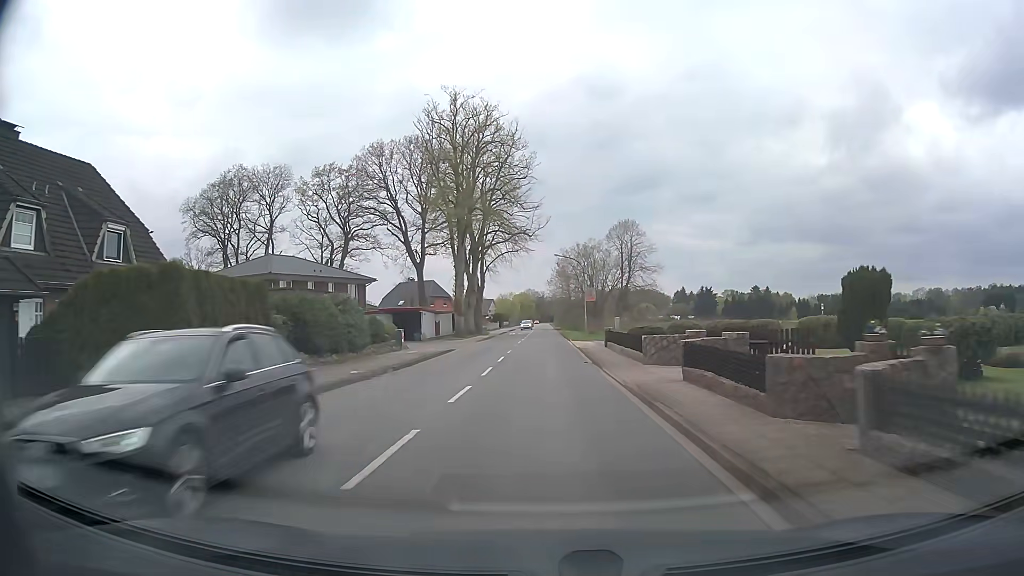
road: tertiary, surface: asphalt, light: Day
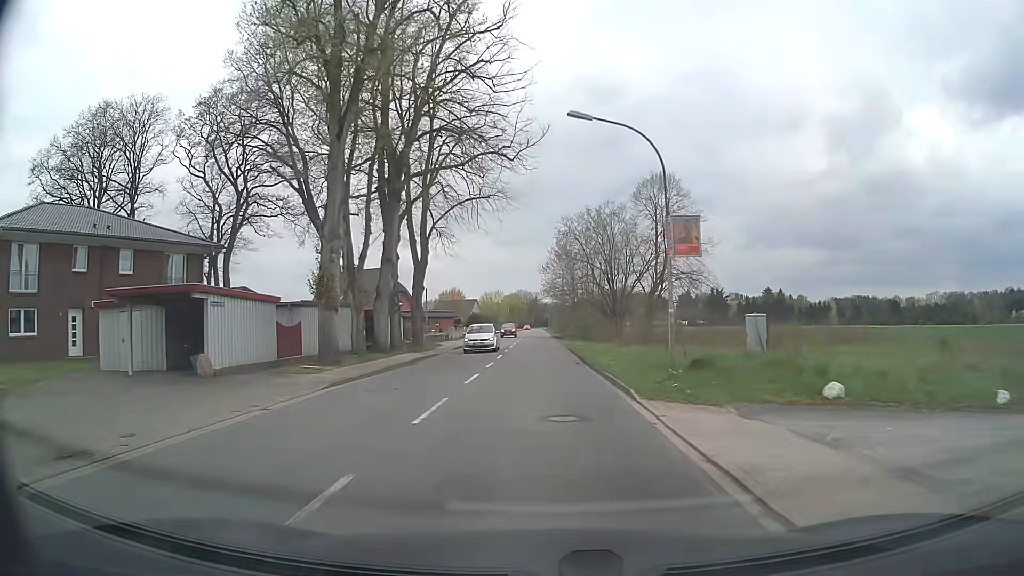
(+0.4, +33.5) m; +1°
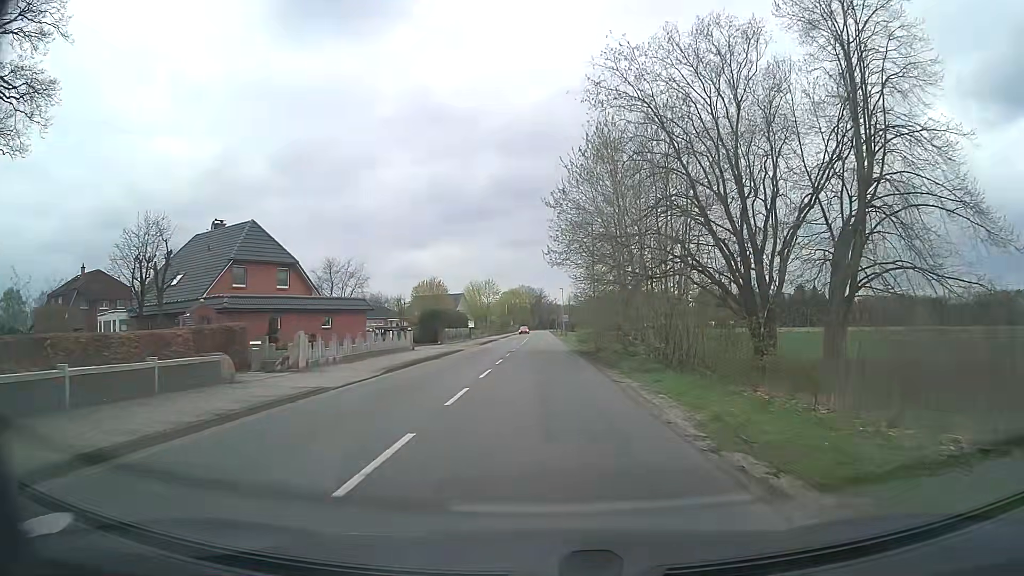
(-0.1, +40.9) m; 0°
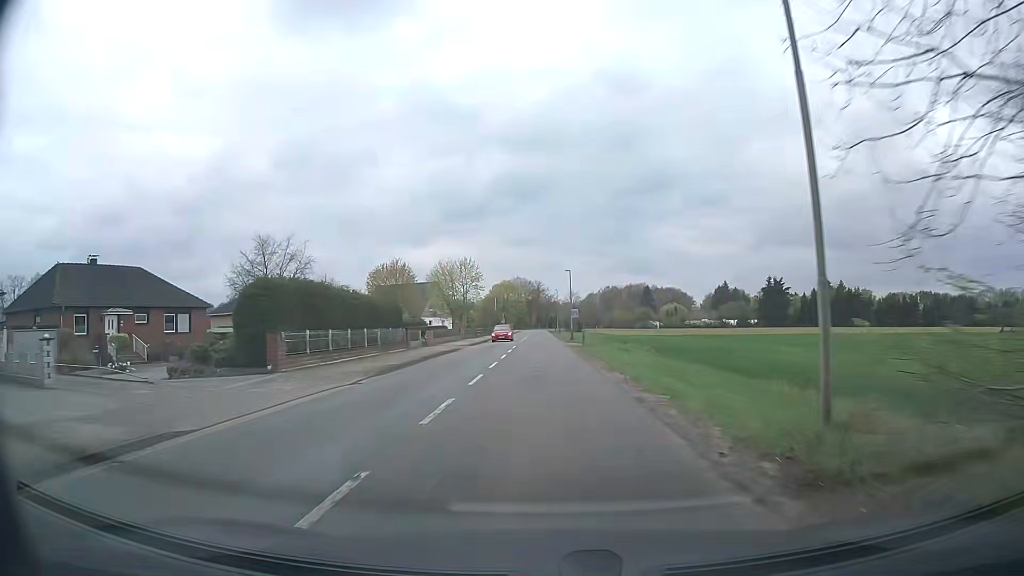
(-0.2, +33.4) m; 0°
(0, +10) (0, +20) (0, +30) (0, +40) (0, +50) (0, +60) (0, +70) (0, +80) (0, +90) (0, +100) m
